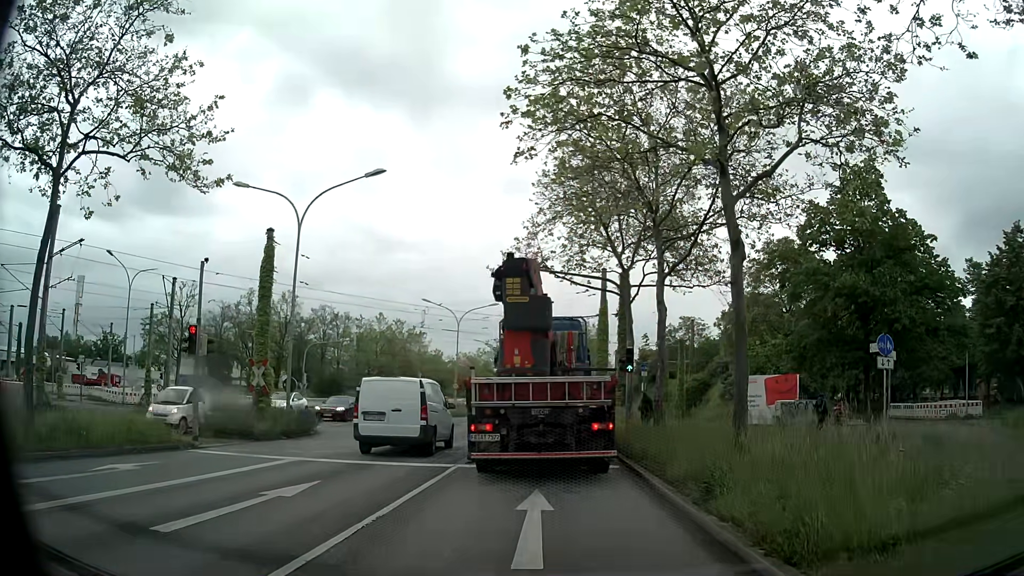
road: primary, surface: asphalt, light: Day
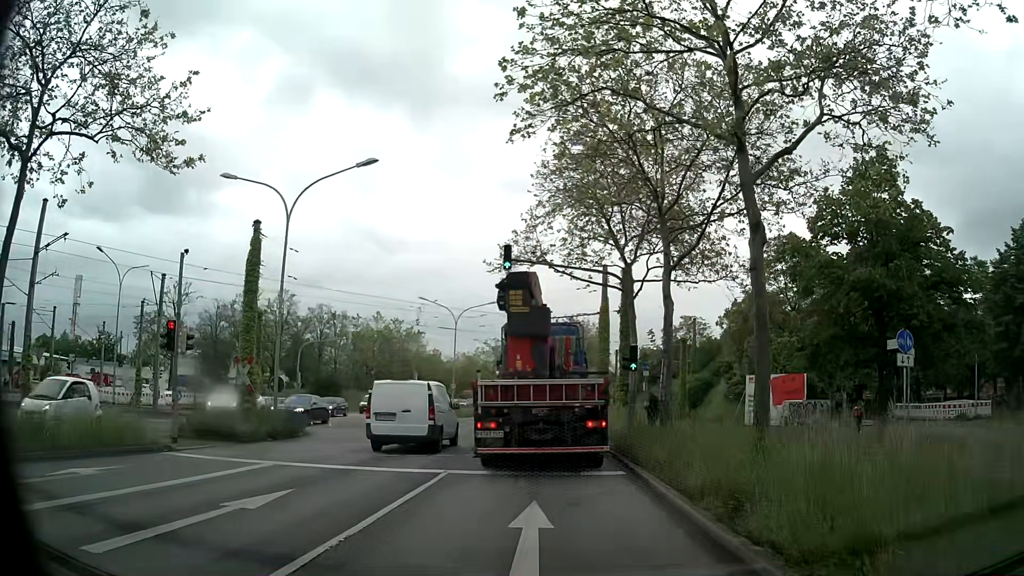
(0.0, +1.2) m; +1°
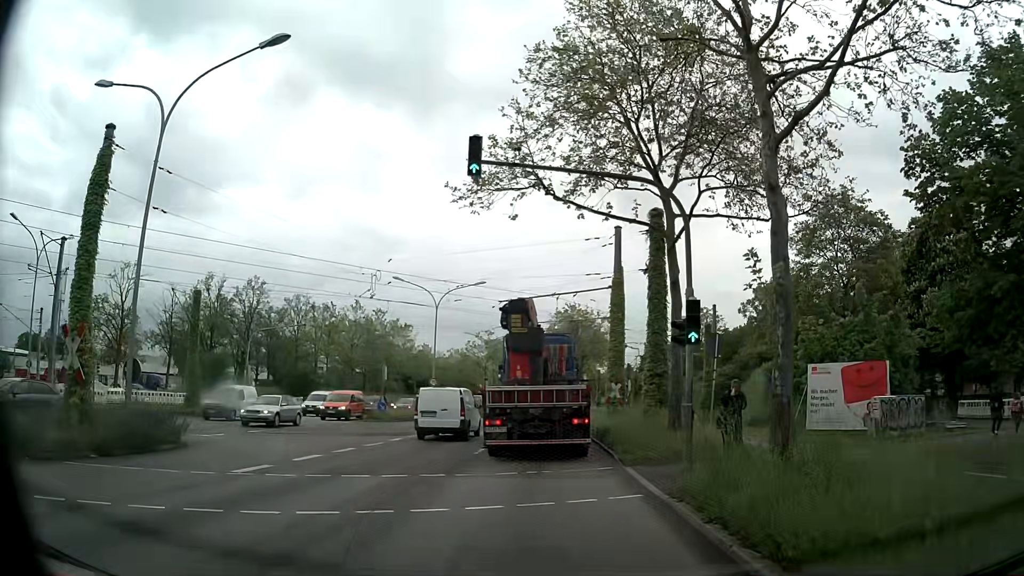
(0.0, +9.6) m; 0°
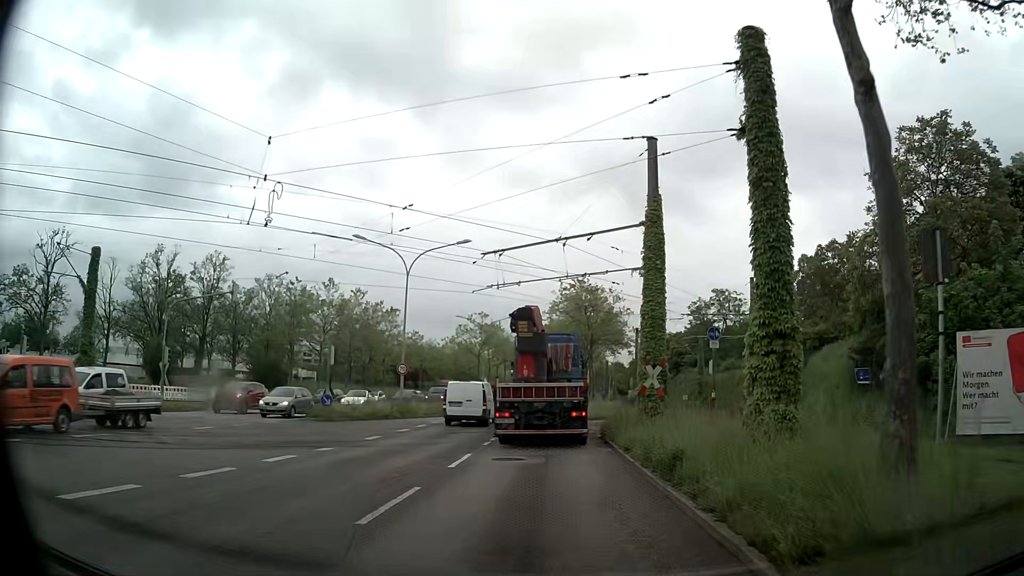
(+0.1, +11.1) m; +1°
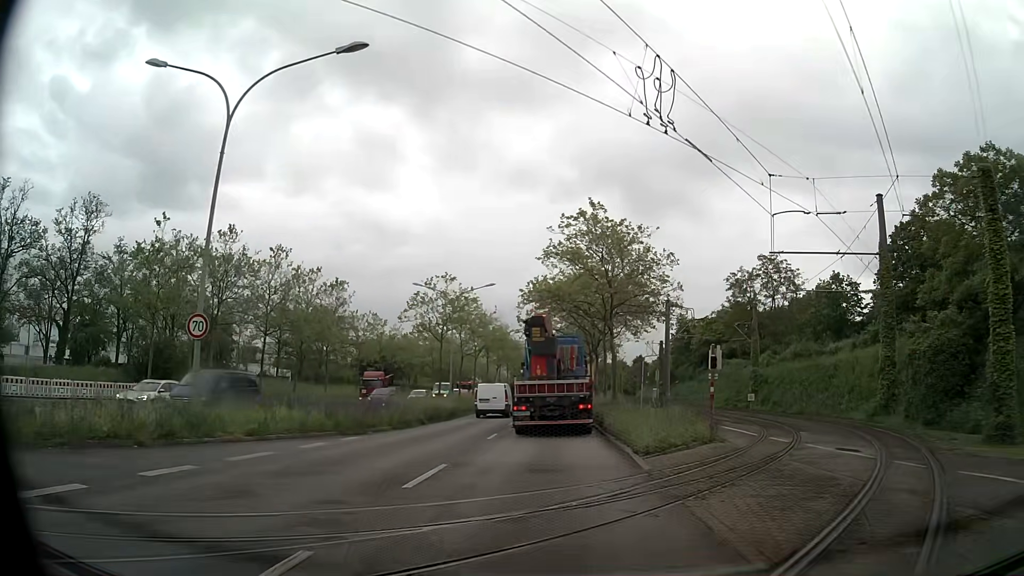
(-0.2, +22.1) m; 0°
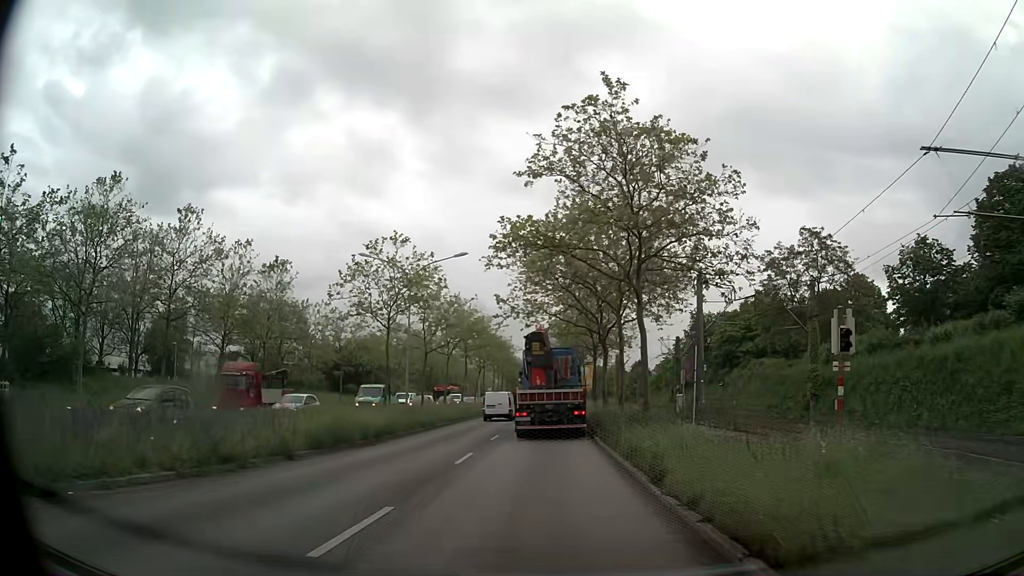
(0.0, +14.2) m; 0°
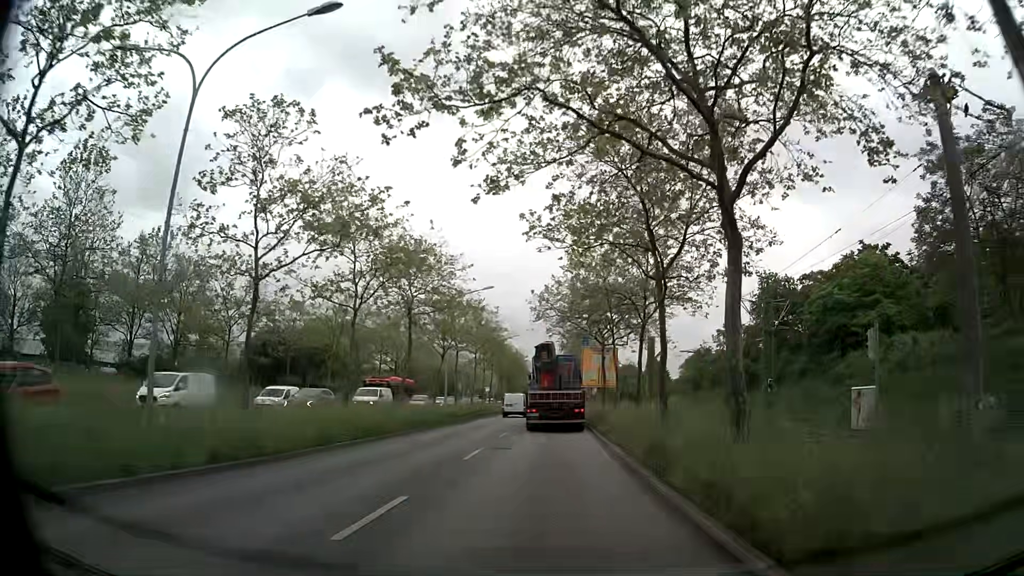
(-0.2, +26.8) m; -1°
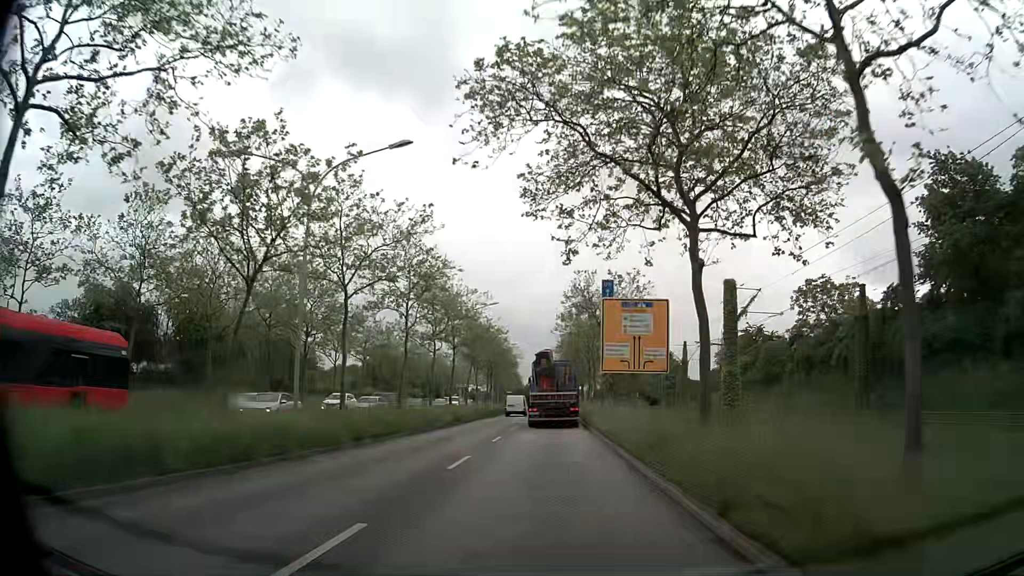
(+0.1, +29.6) m; 0°
(0, +10) (0, +20) (0, +30) (0, +40) (0, +50) (0, +60) (0, +70) (0, +80) (0, +90) (0, +100) m
